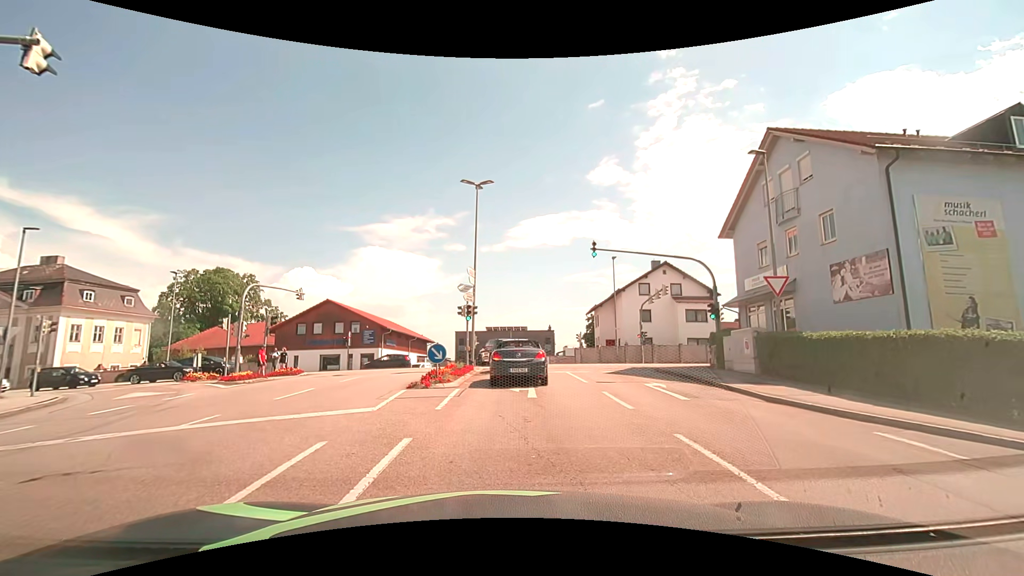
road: tertiary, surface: asphalt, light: Day
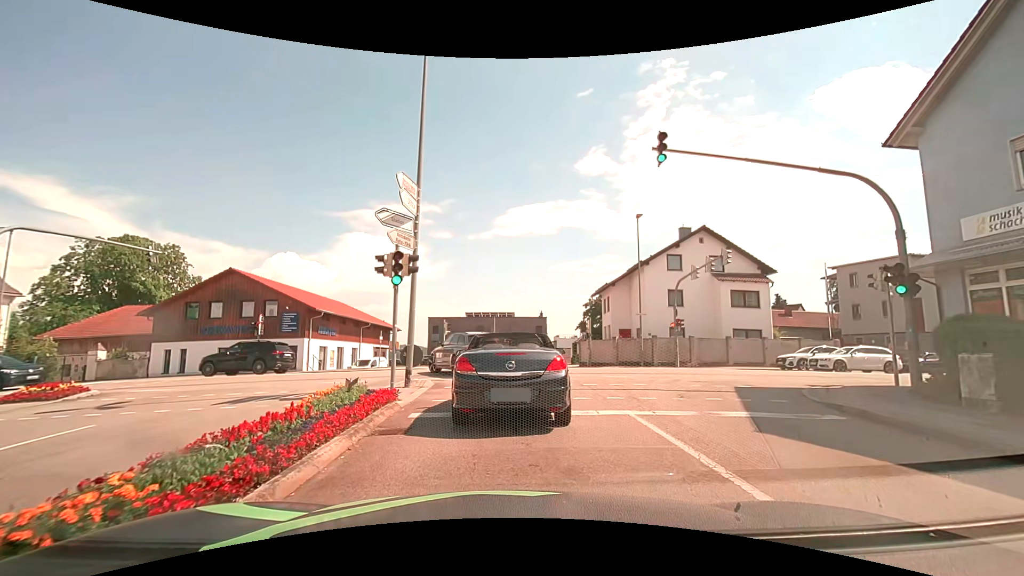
(+0.3, +13.7) m; +3°
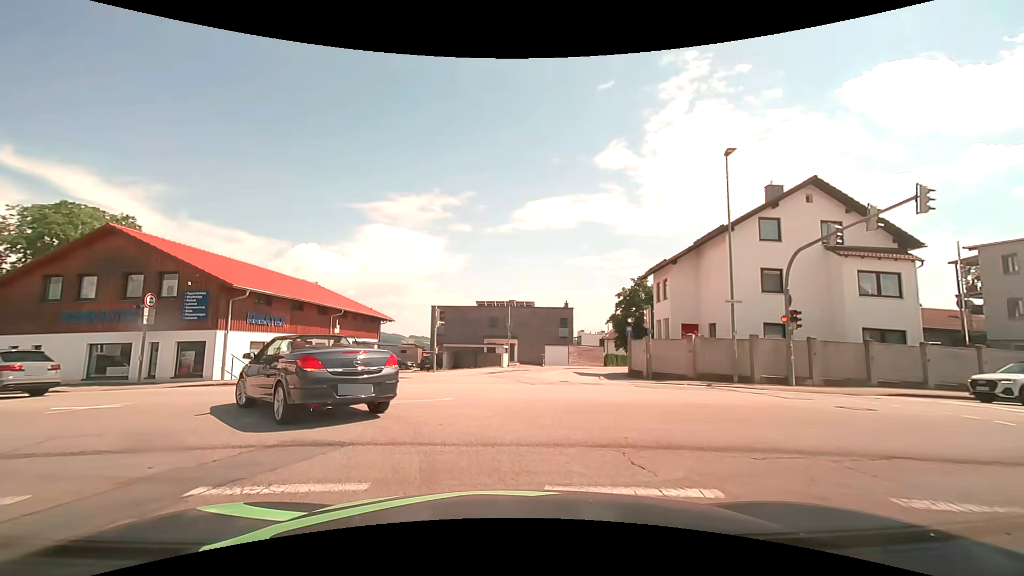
(-0.2, +11.8) m; -3°
(-2, +10) (-10, +16) (-19, +19) (-29, +20) (-39, +20) (-49, +21) (-59, +21) (-69, +22) (-79, +22) (-89, +23) m
